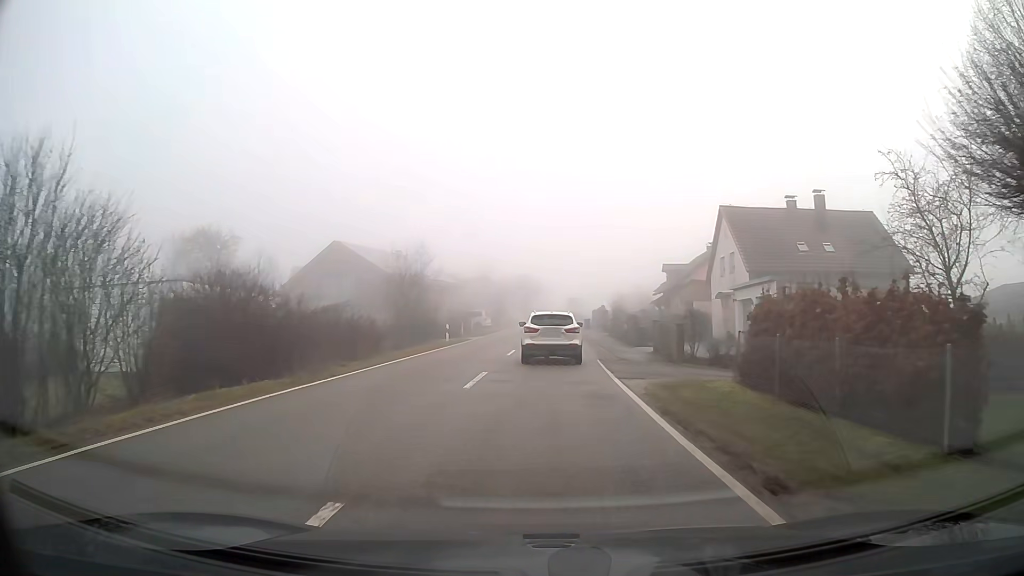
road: tertiary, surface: asphalt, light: Day
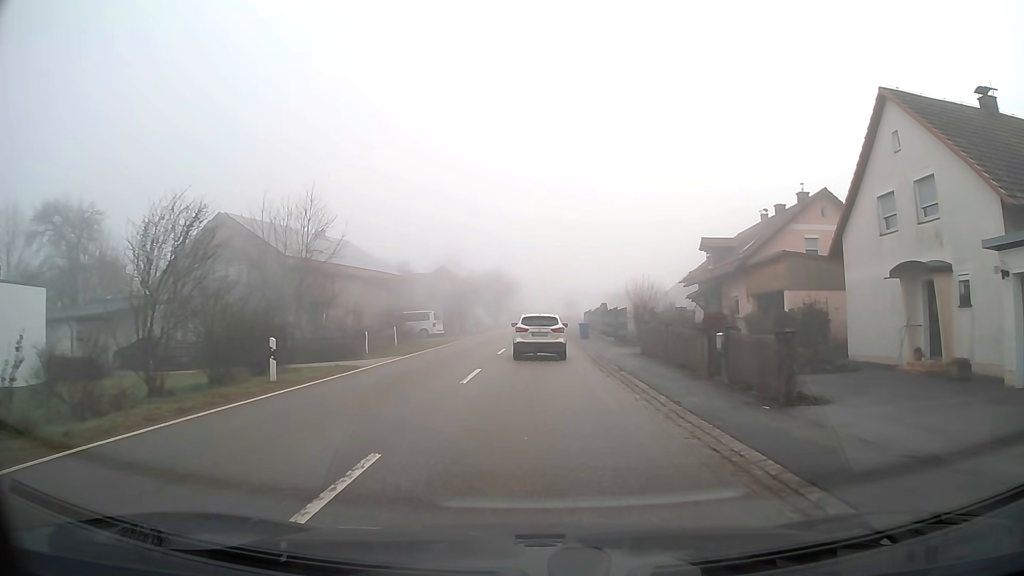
(+0.4, +22.1) m; +2°
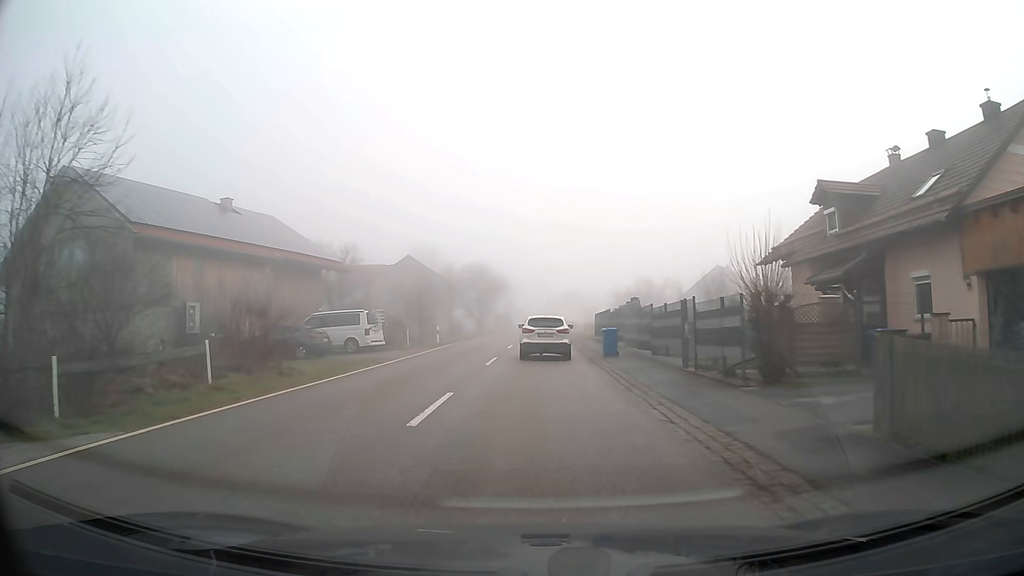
(+0.1, +18.2) m; +1°
(0, +10) (0, +20) (0, +30) (+1, +40) (+1, +50) (+1, +60) (+2, +70) (+3, +80) (+4, +90) (+5, +100) m
